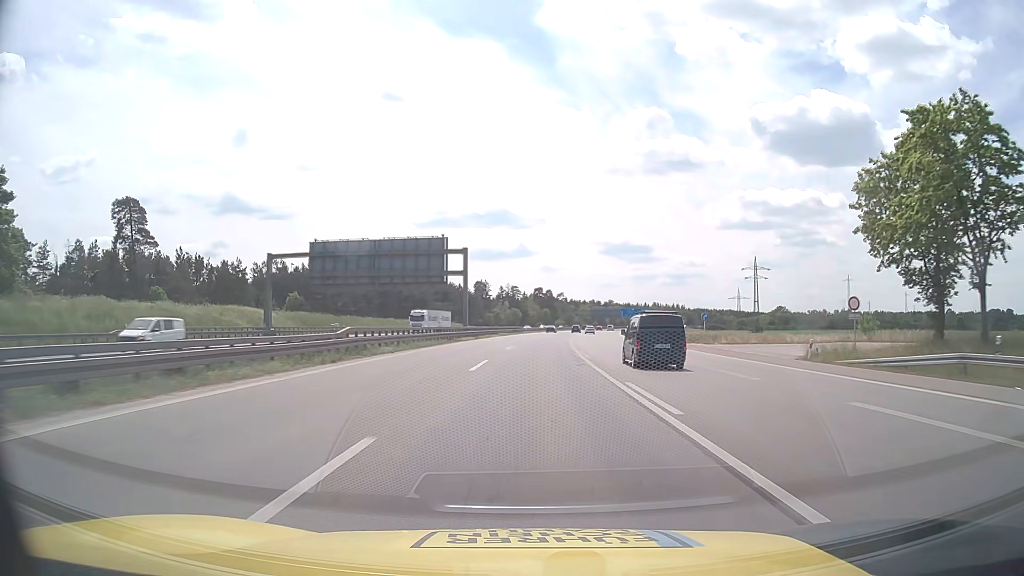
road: motorway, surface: asphalt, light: Day
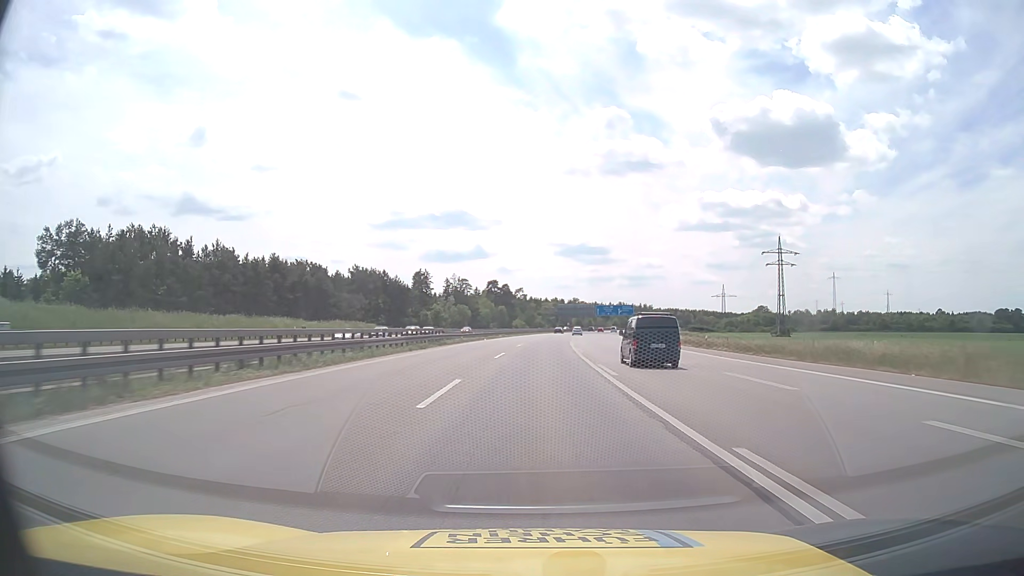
(+1.9, +63.2) m; +4°
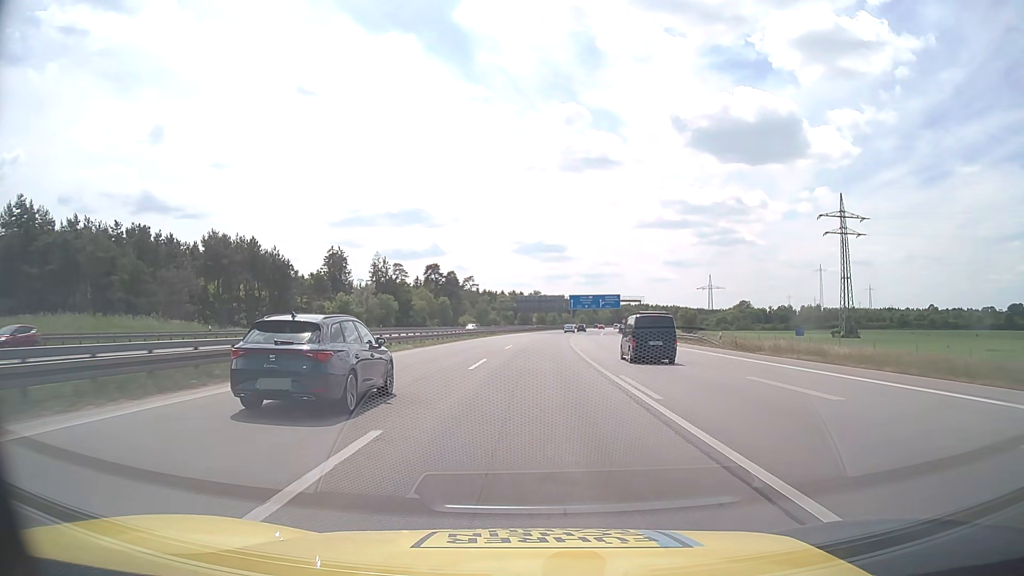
(+2.0, +63.1) m; +4°
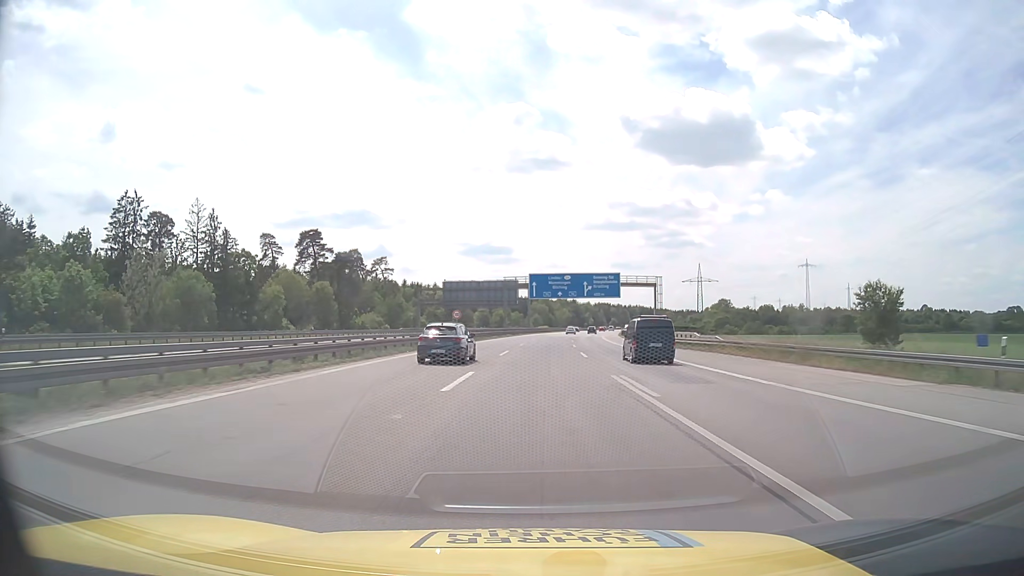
(+2.9, +78.9) m; +4°
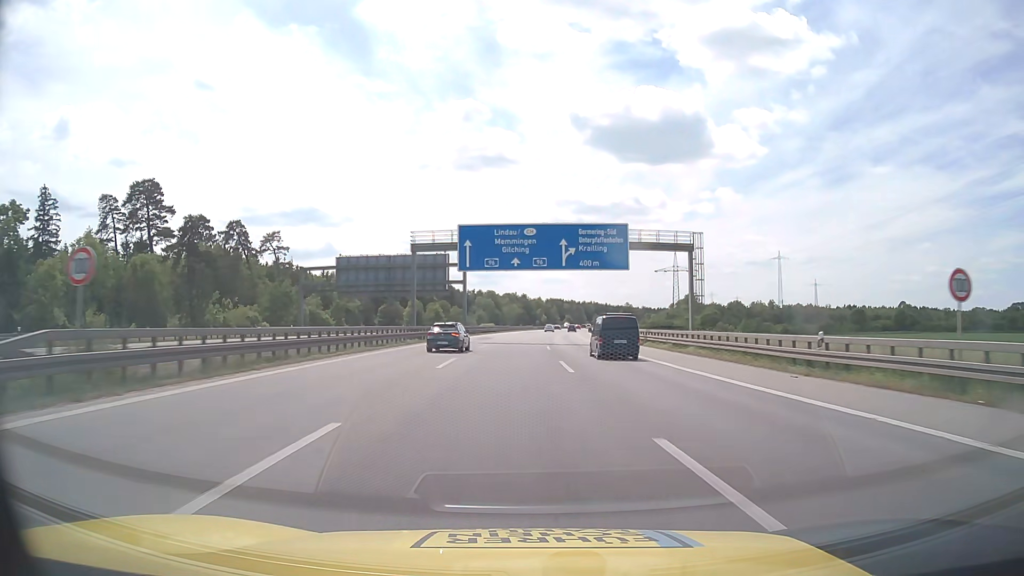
(+1.6, +47.3) m; +4°
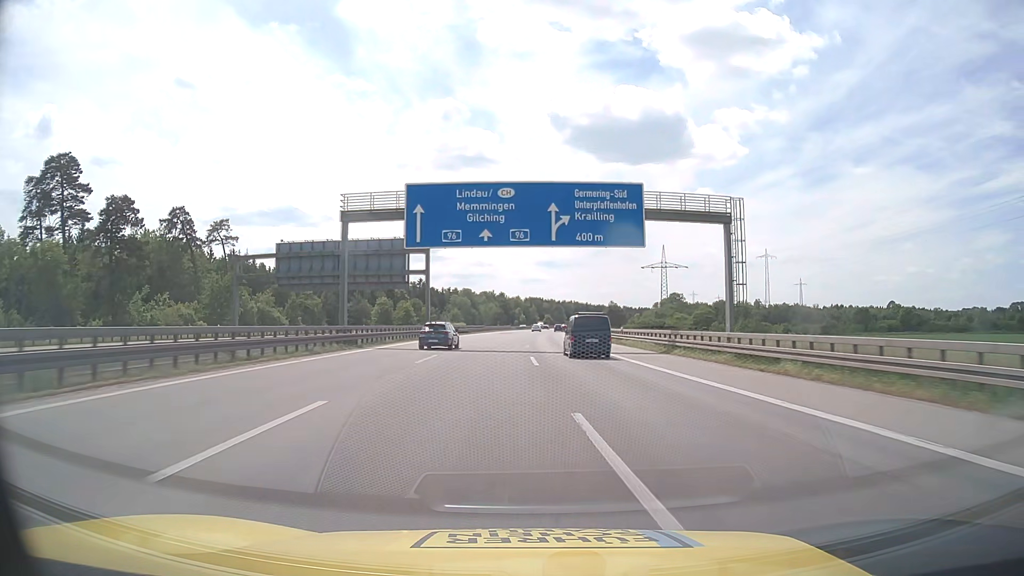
(+0.3, +15.8) m; +2°
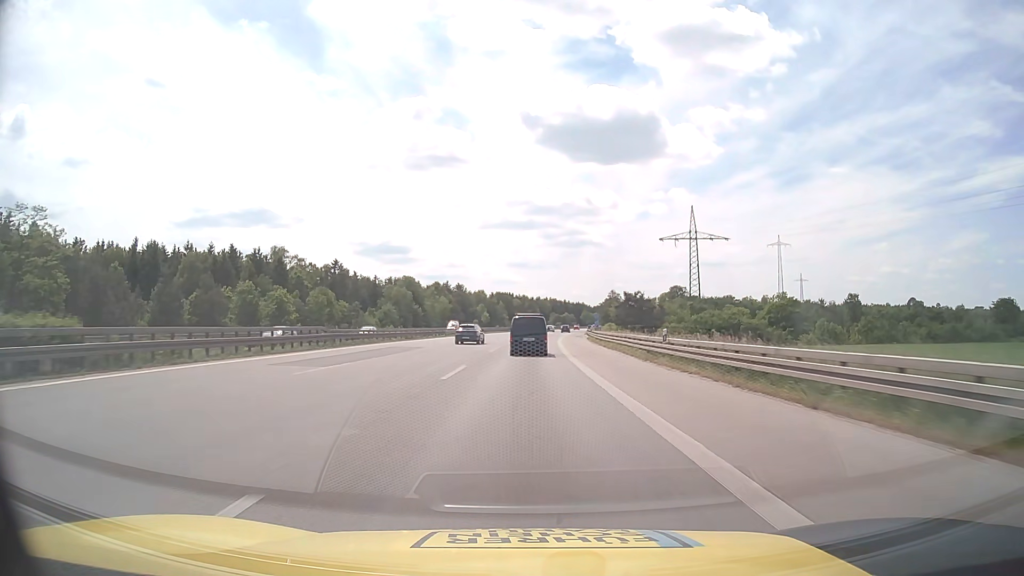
(+2.7, +78.4) m; +3°
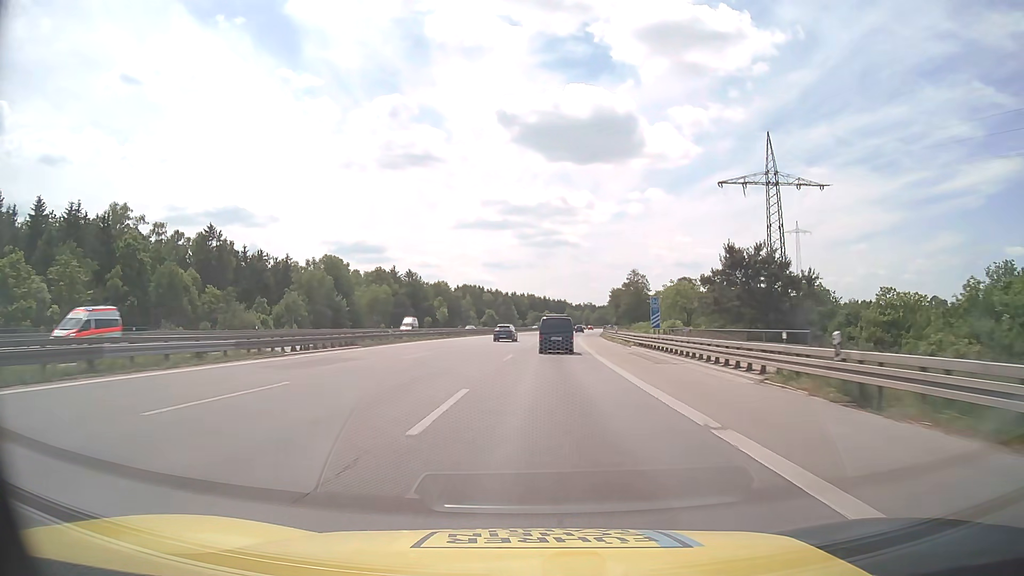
(+0.5, +62.9) m; +2°
(0, +10) (0, +20) (+1, +30) (+1, +40) (+2, +50) (+2, +60) (+3, +70) (+4, +80) (+5, +90) (+6, +100) m
